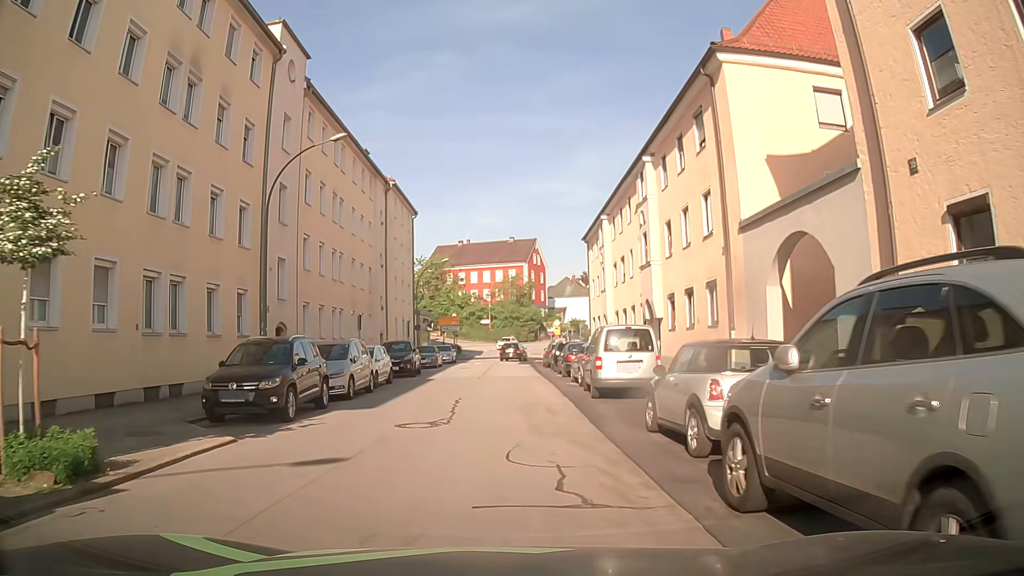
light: Day
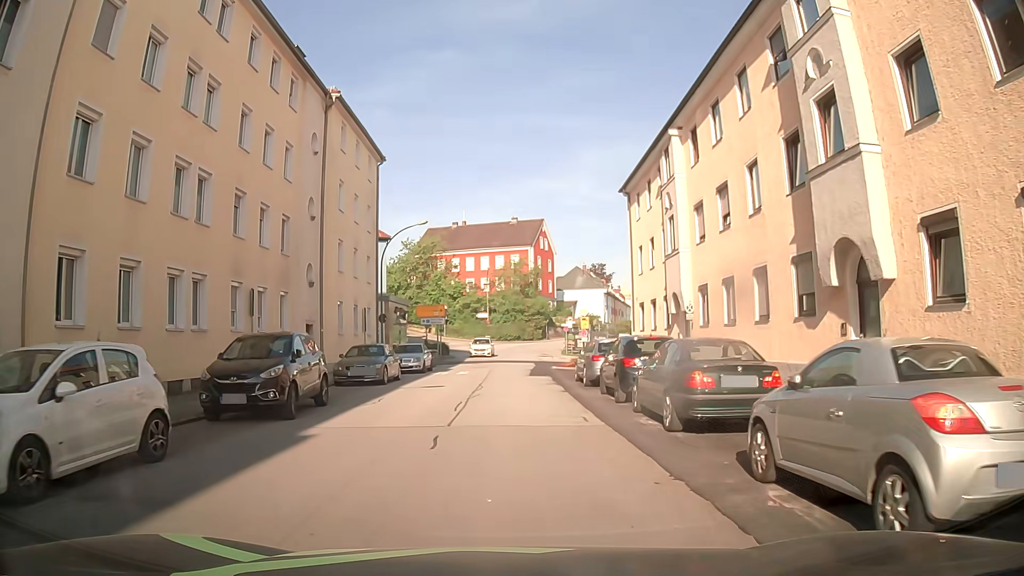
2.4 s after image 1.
(-0.3, +18.0) m; 0°
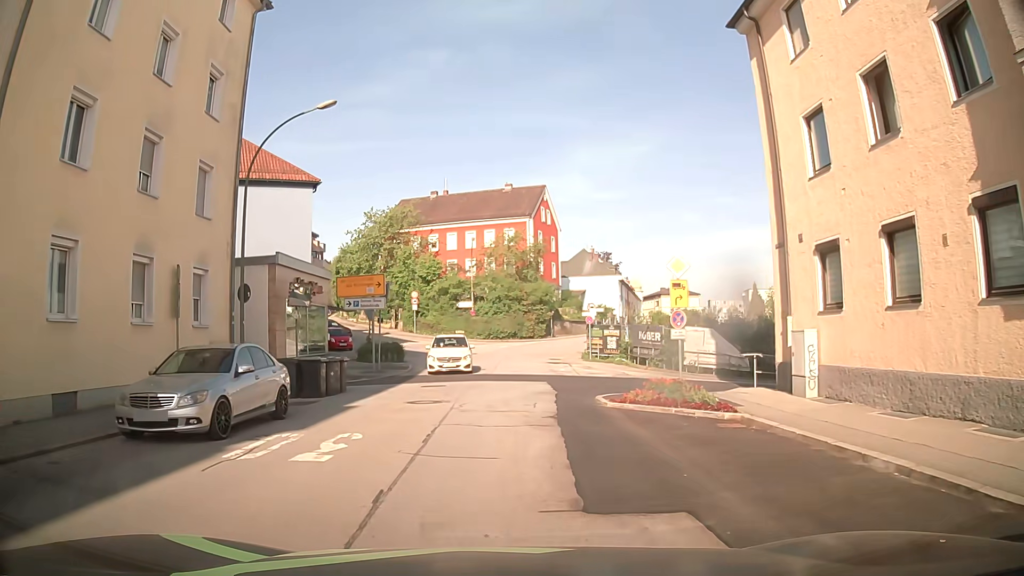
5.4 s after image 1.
(+0.1, +21.6) m; +1°
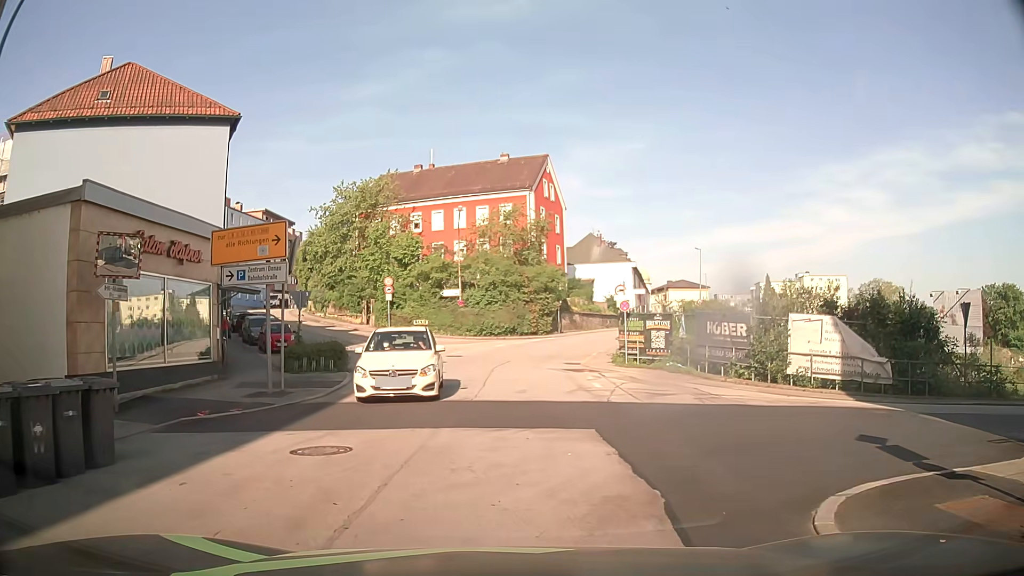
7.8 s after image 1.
(0.0, +12.1) m; 0°
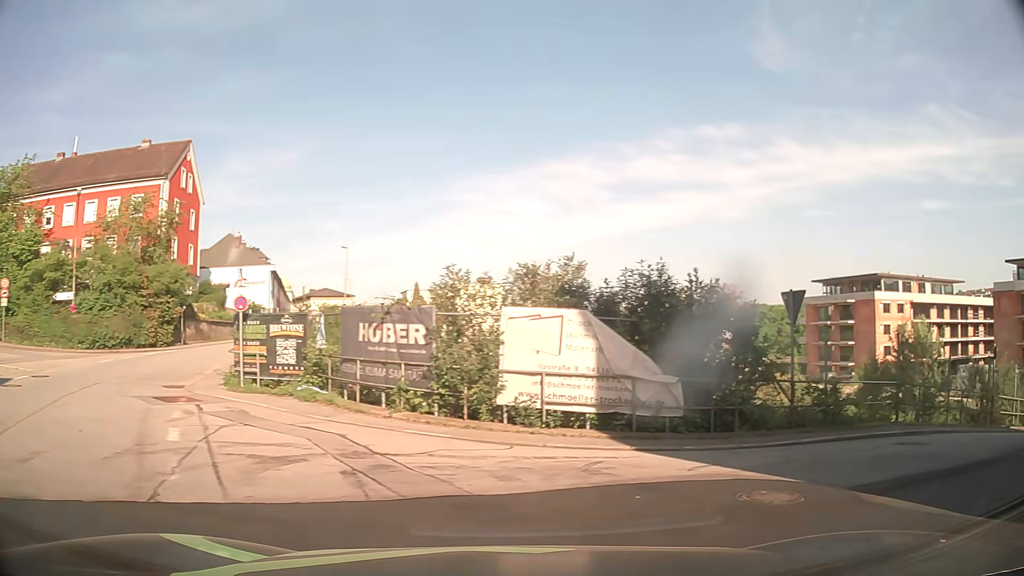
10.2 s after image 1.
(+1.1, +8.0) m; +30°
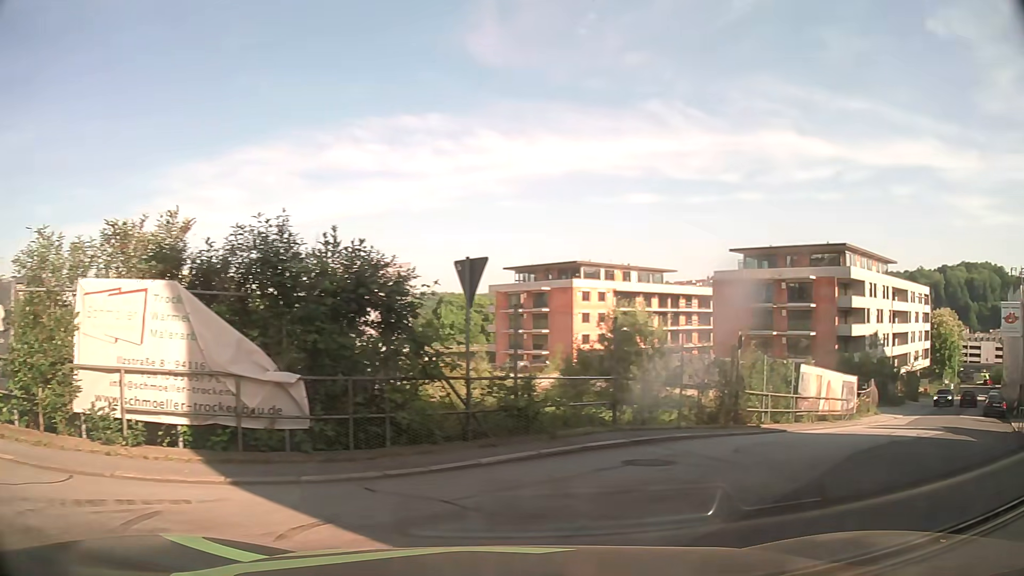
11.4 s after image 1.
(+0.7, +3.4) m; +26°
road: residential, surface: asphalt
